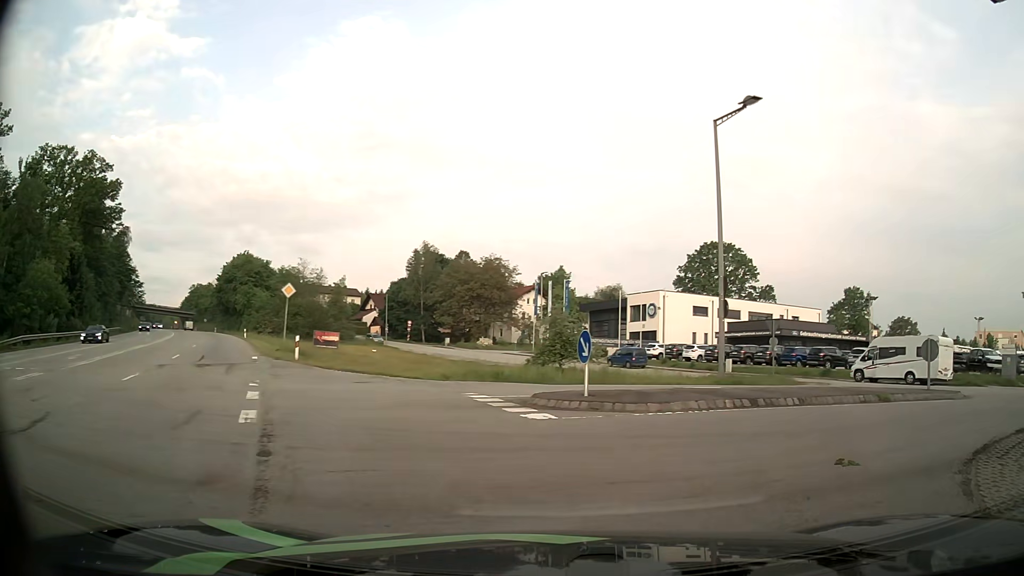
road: secondary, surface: asphalt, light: Day
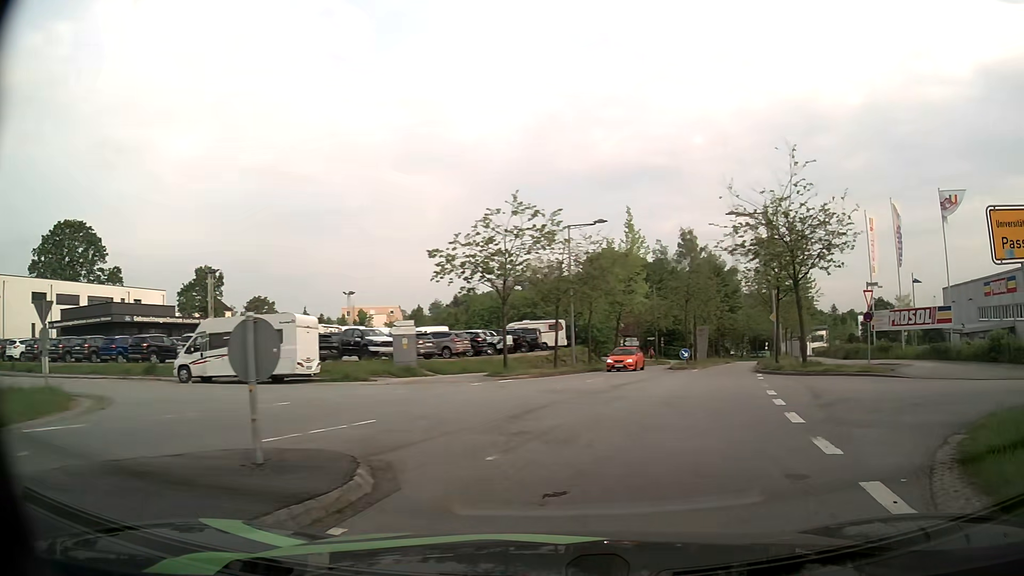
(+5.3, +10.7) m; +54°
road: residential
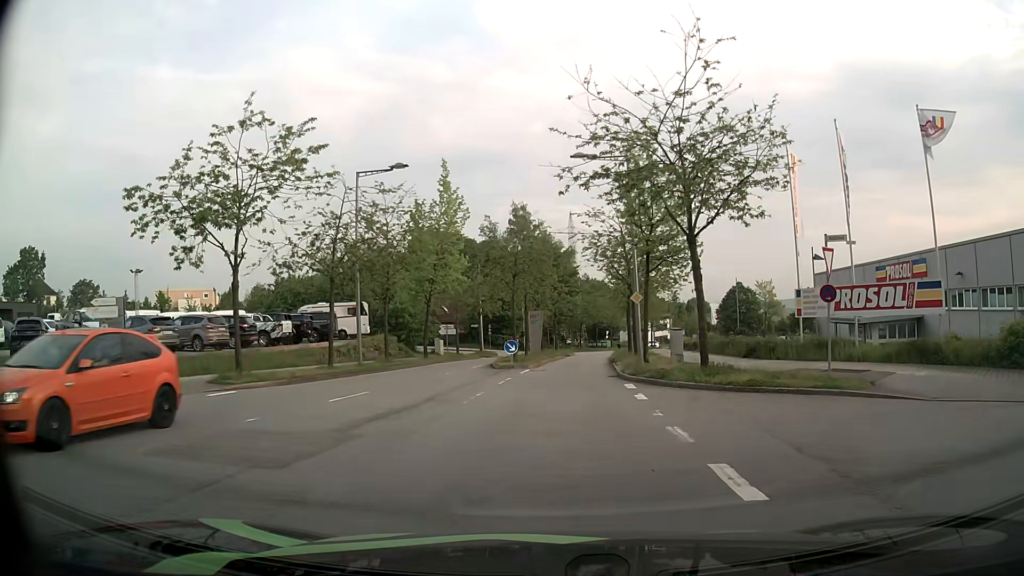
(+2.2, +11.1) m; +15°
(0, +10) (0, +20) (+1, +30) (+2, +40) (+2, +50) (+3, +60) (+5, +70) (+7, +80) (+9, +89) (+11, +99) m
